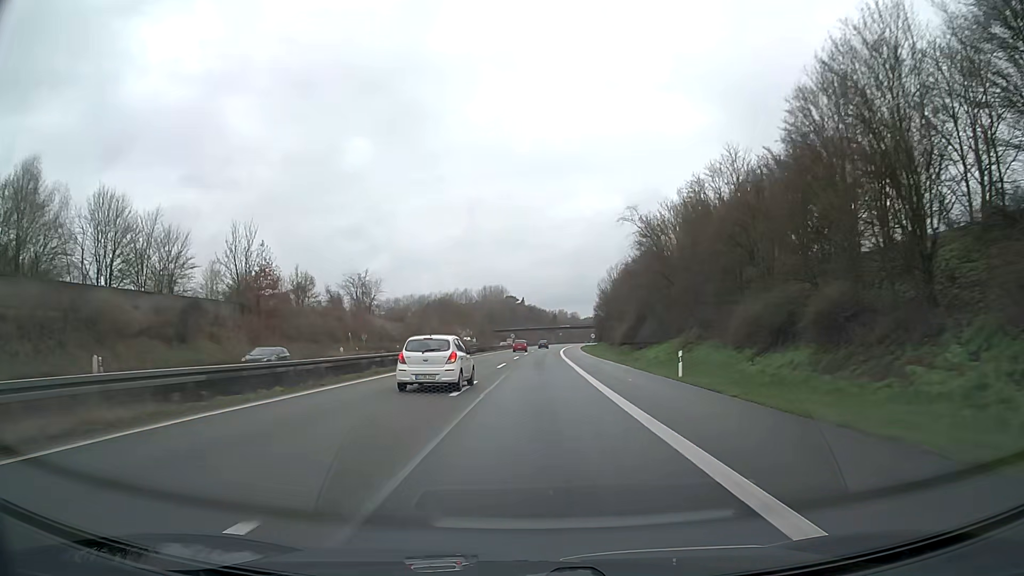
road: motorway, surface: asphalt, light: Day
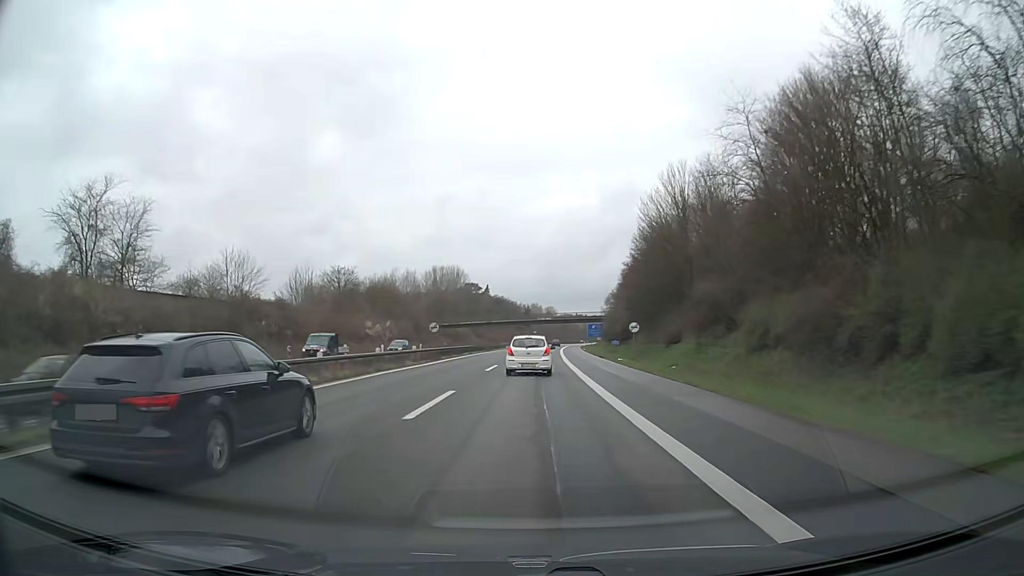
(+1.9, +77.1) m; +2°
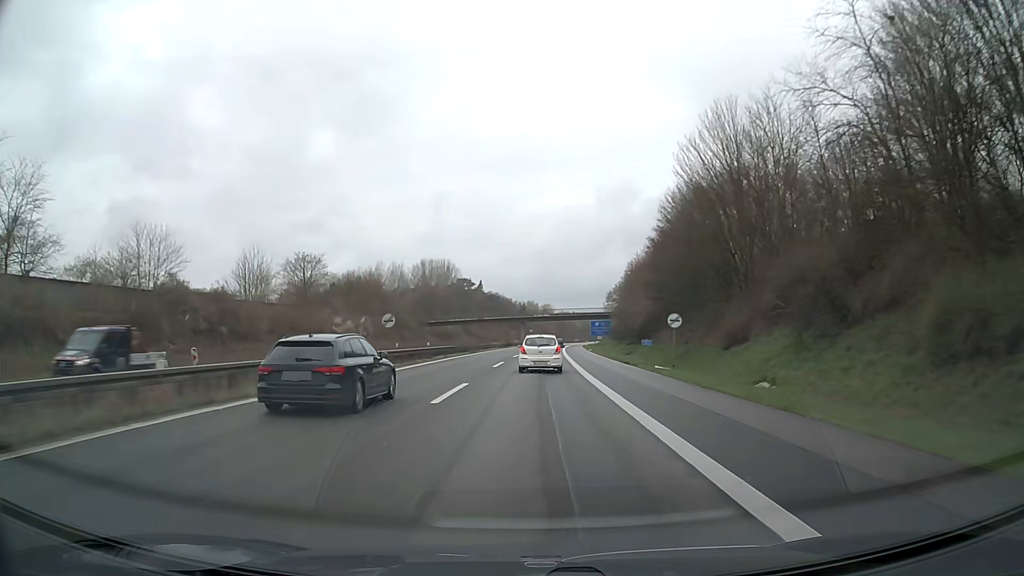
(+0.1, +15.6) m; 0°
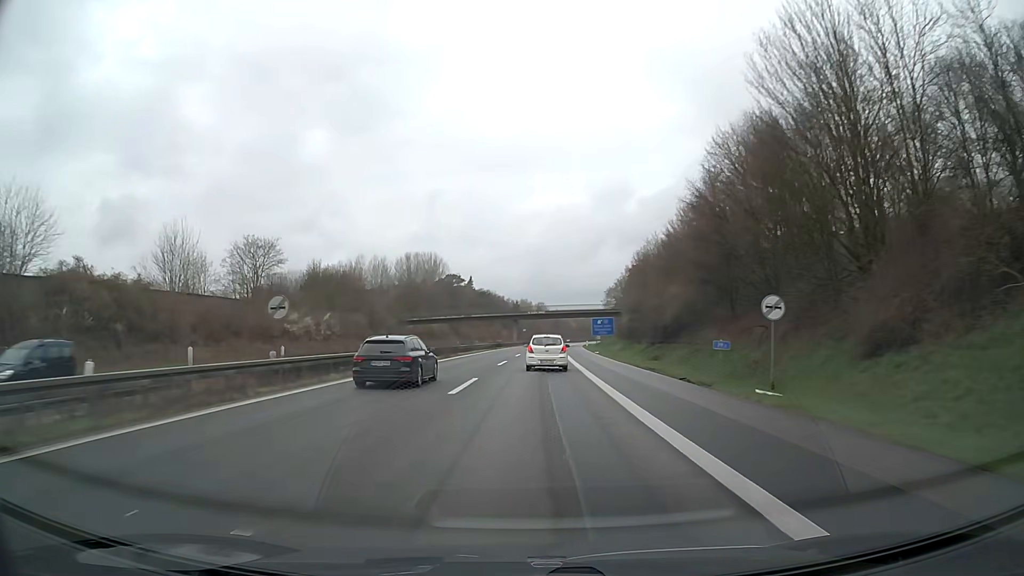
(+0.1, +15.7) m; +1°
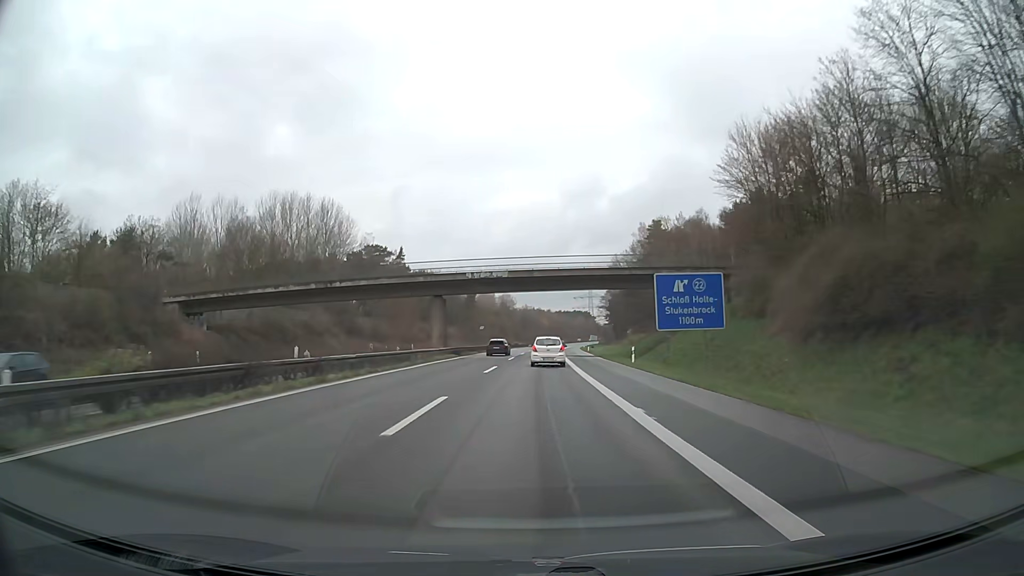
(+2.3, +79.1) m; +3°
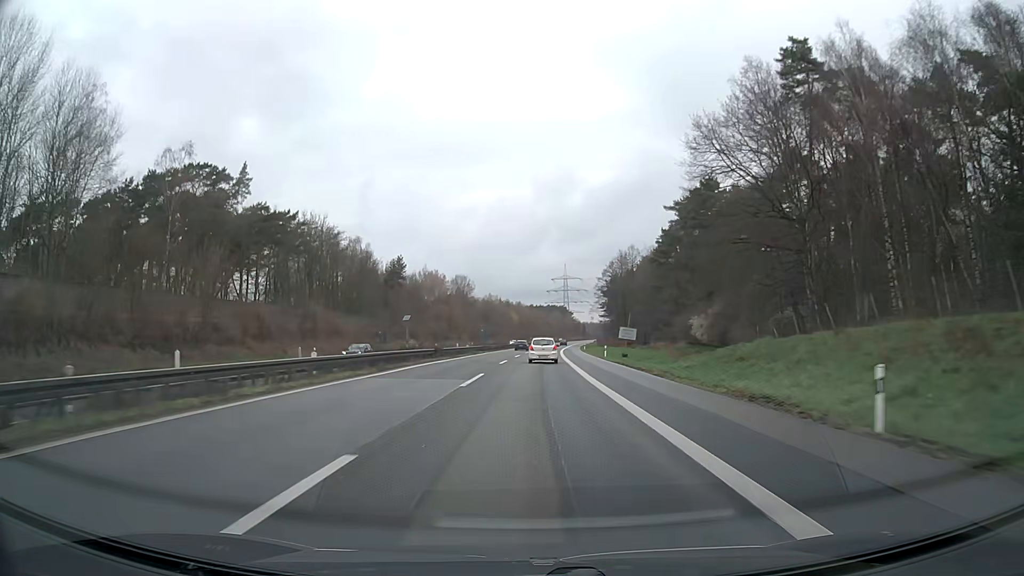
(+1.9, +80.2) m; +2°
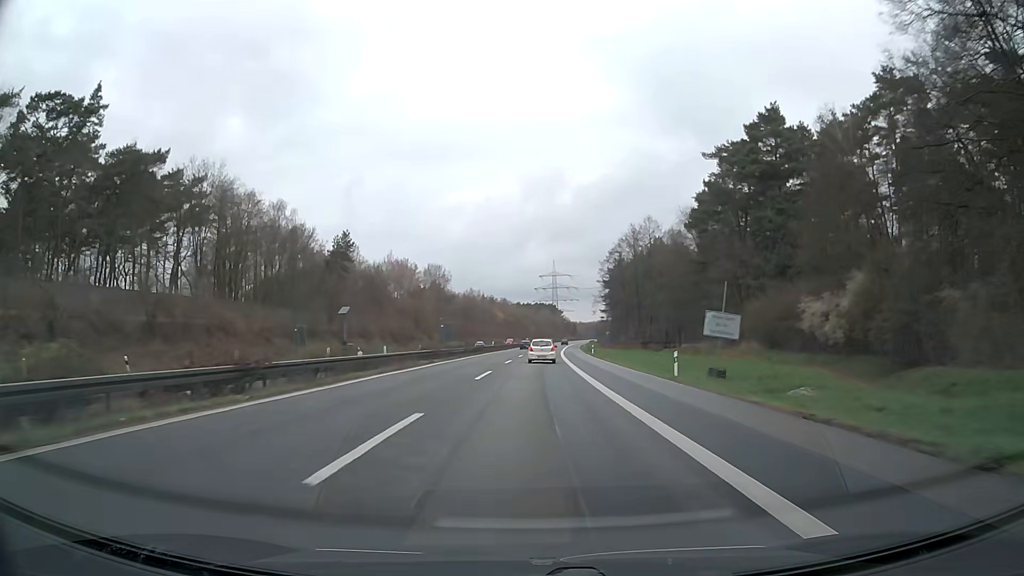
(+0.3, +32.4) m; +1°
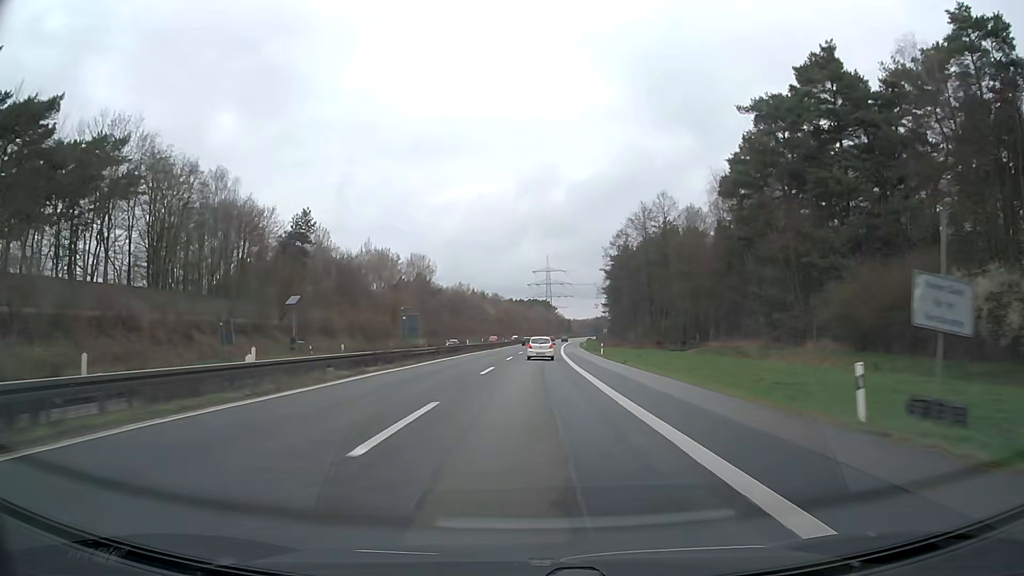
(+0.1, +16.3) m; 0°
